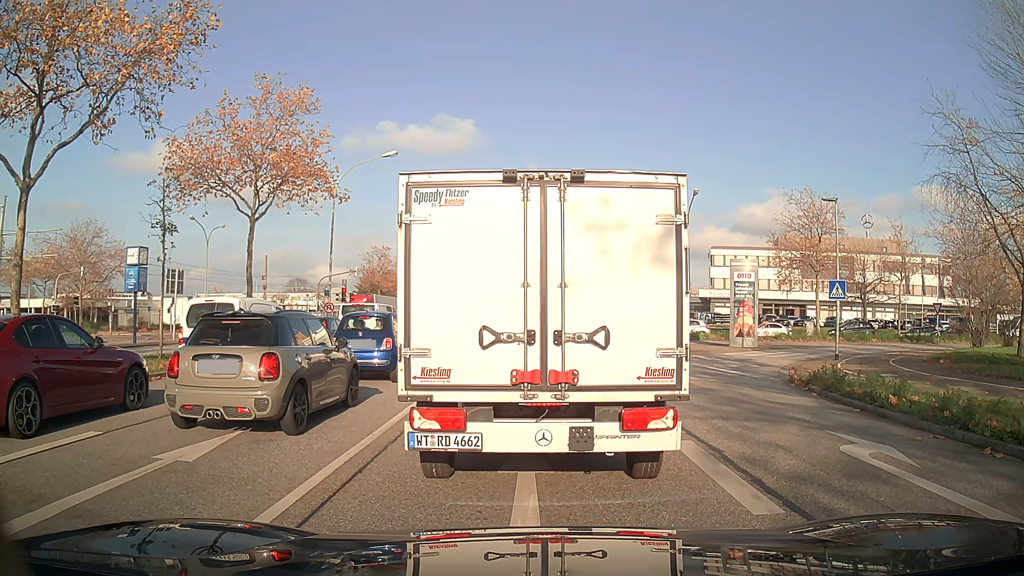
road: primary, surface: asphalt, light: Day
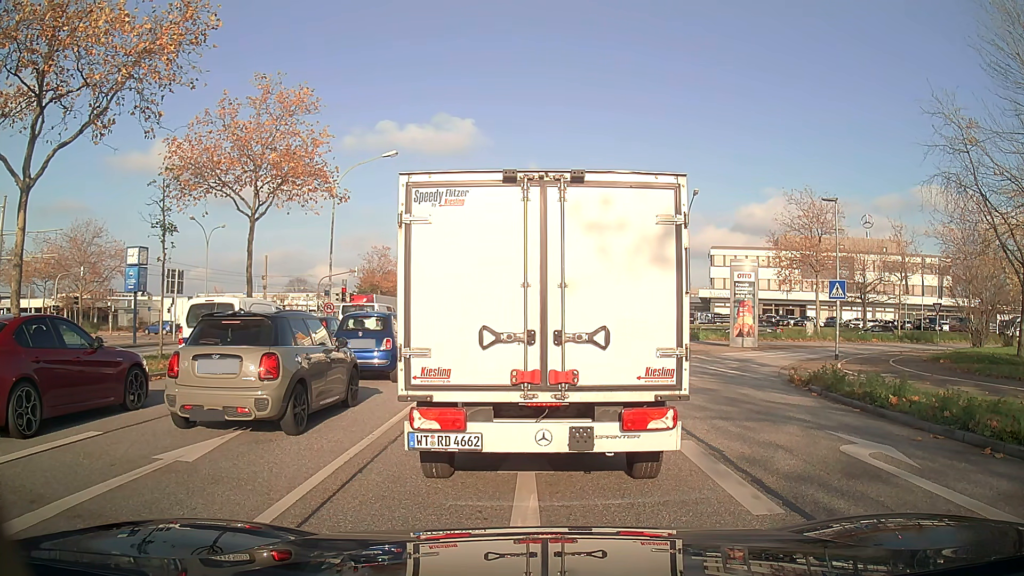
(0.0, 0.0) m; 0°
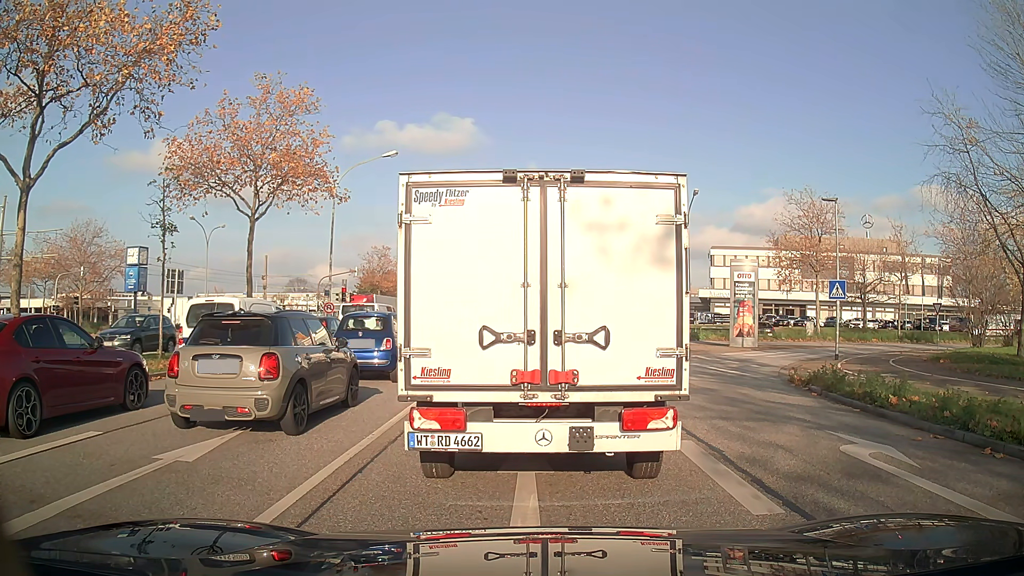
(0.0, 0.0) m; 0°
(0, +10) (0, +20) (0, +30) (0, +40) (0, +50) (0, +60) (0, +70) (0, +80) (-1, +90) (-1, +100) m
